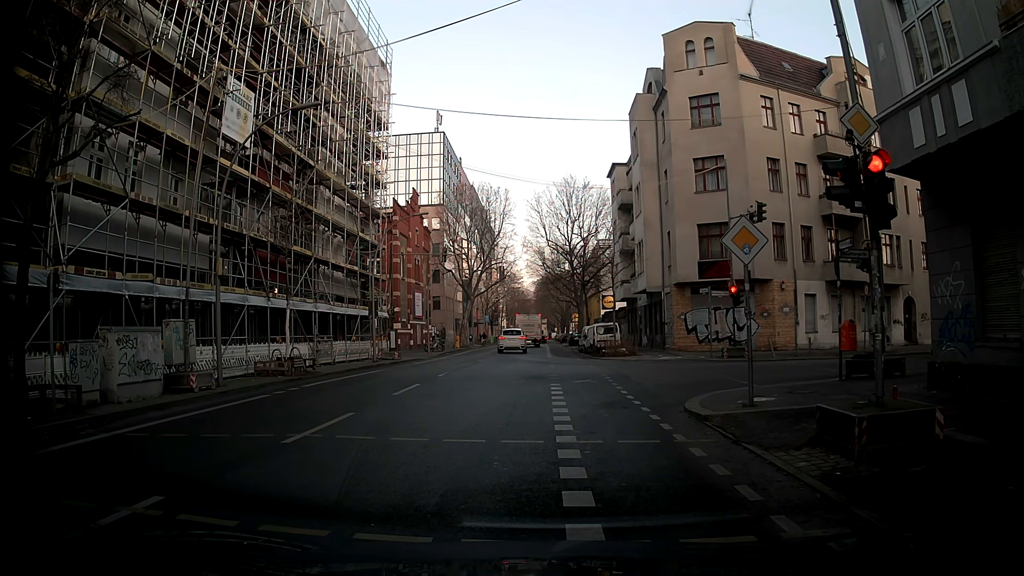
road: tertiary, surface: asphalt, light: Day
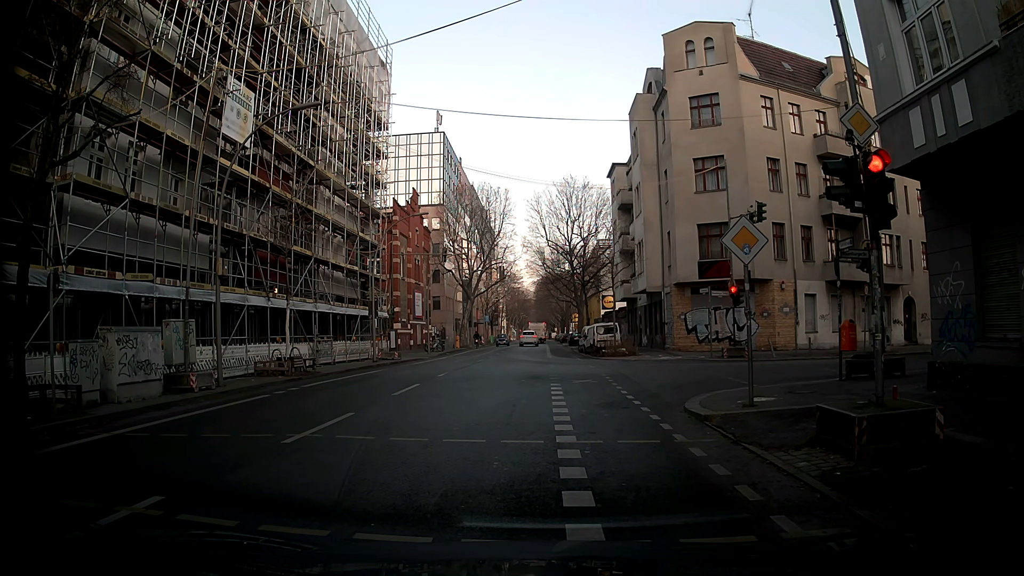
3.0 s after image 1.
(0.0, 0.0) m; 0°
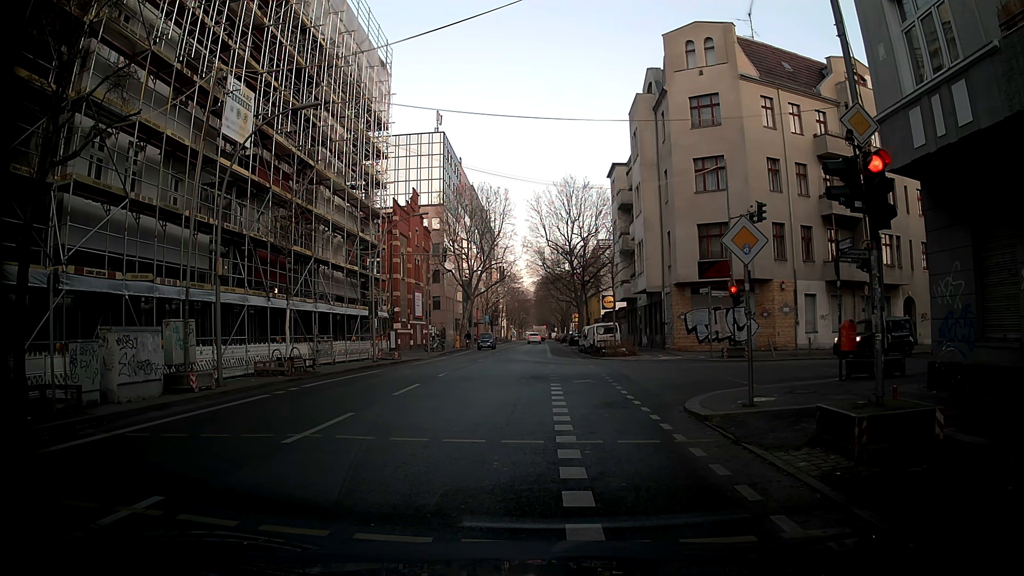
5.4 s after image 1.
(0.0, 0.0) m; 0°
